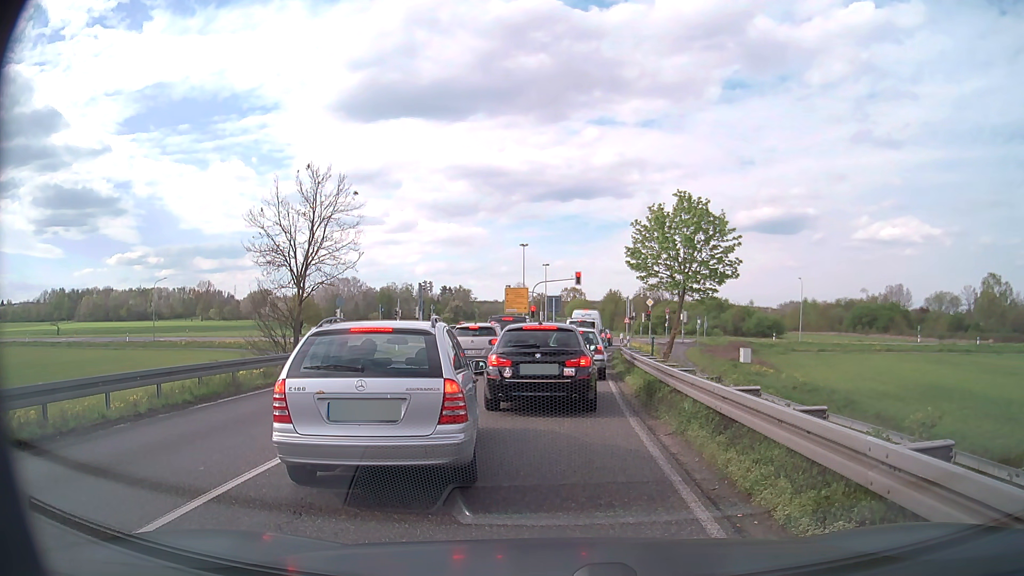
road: primary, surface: asphalt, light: Day
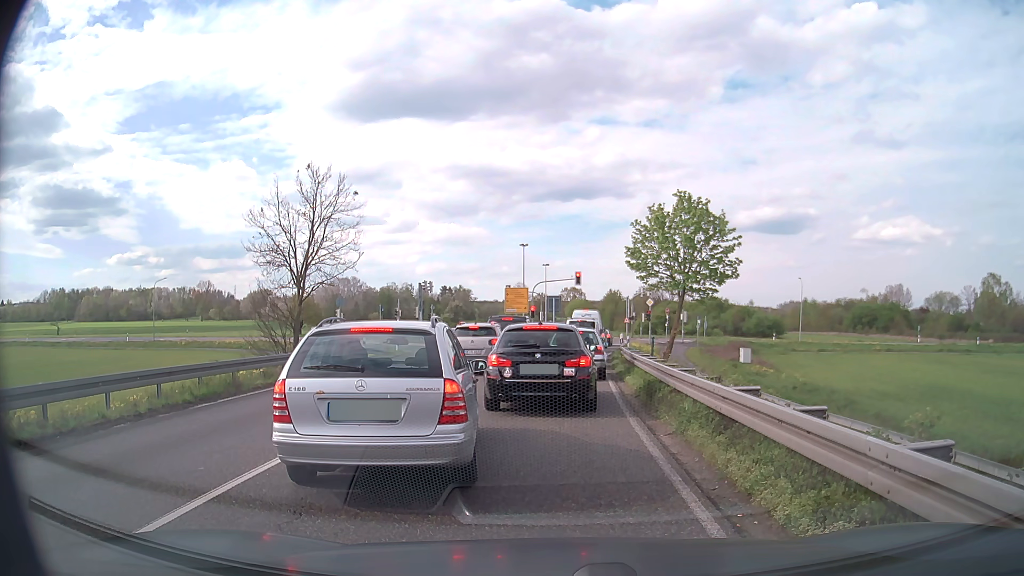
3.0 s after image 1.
(0.0, 0.0) m; 0°
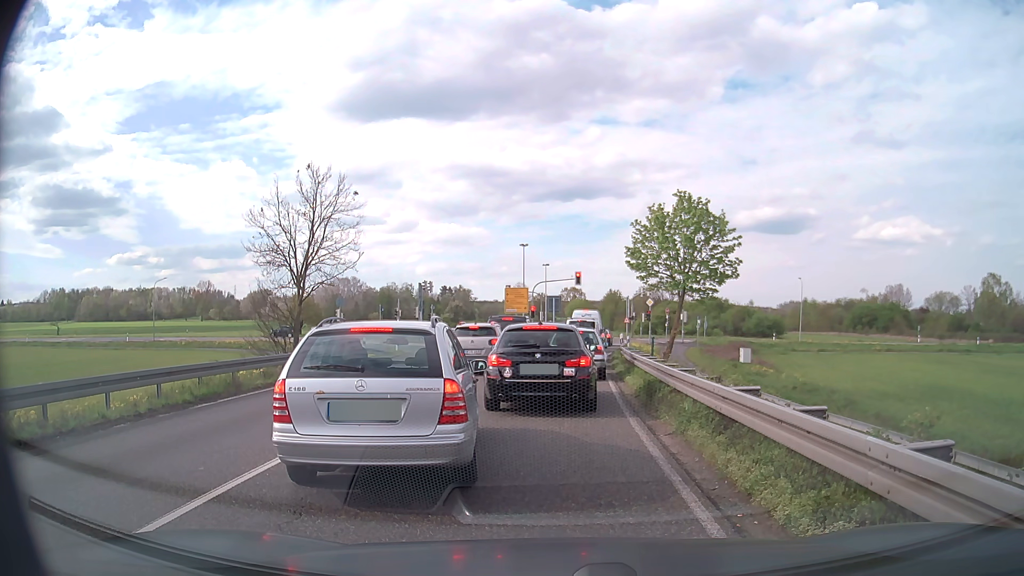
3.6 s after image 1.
(0.0, 0.0) m; 0°
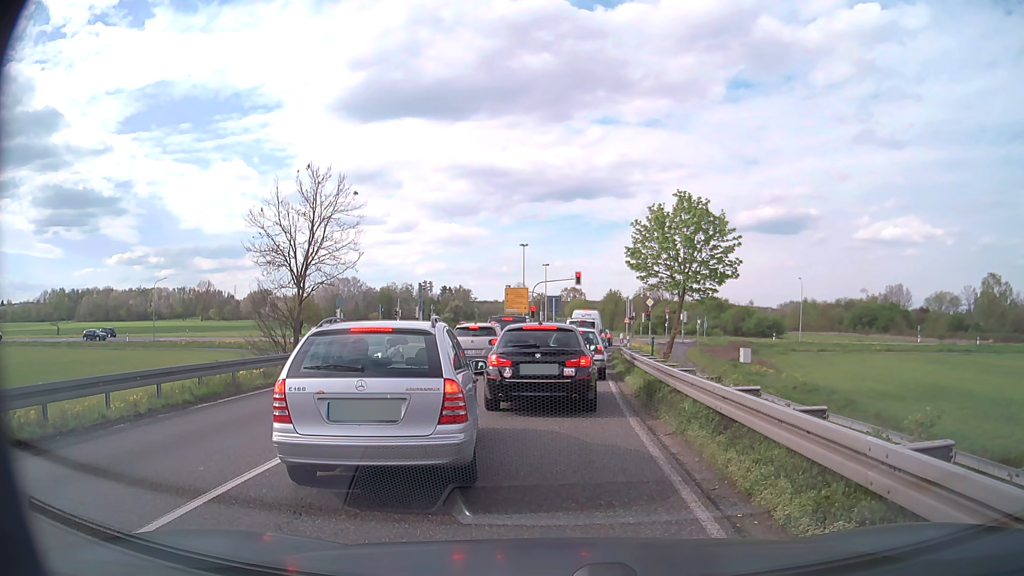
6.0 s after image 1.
(0.0, 0.0) m; 0°
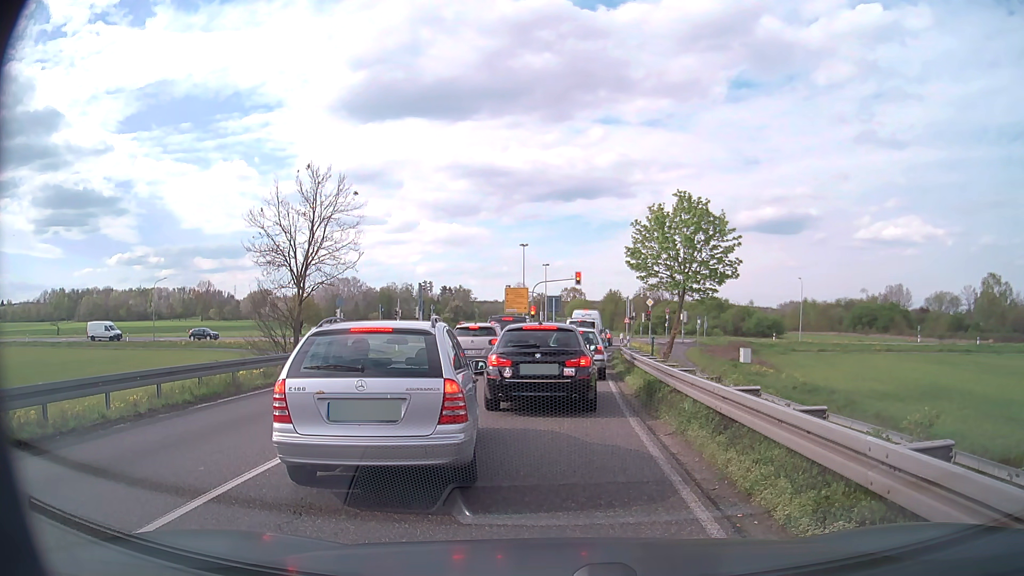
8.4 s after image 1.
(0.0, 0.0) m; 0°
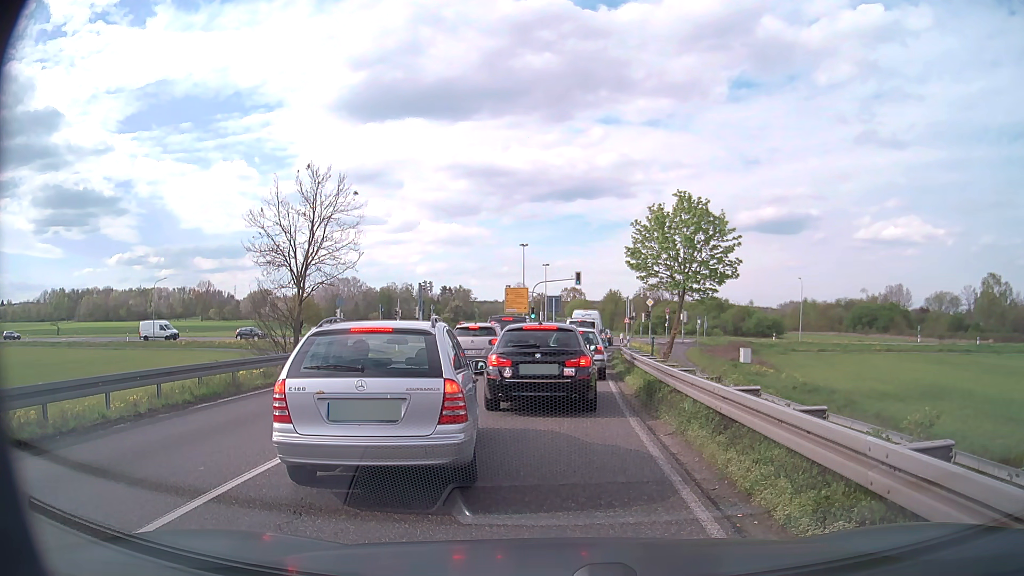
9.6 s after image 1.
(0.0, 0.0) m; 0°
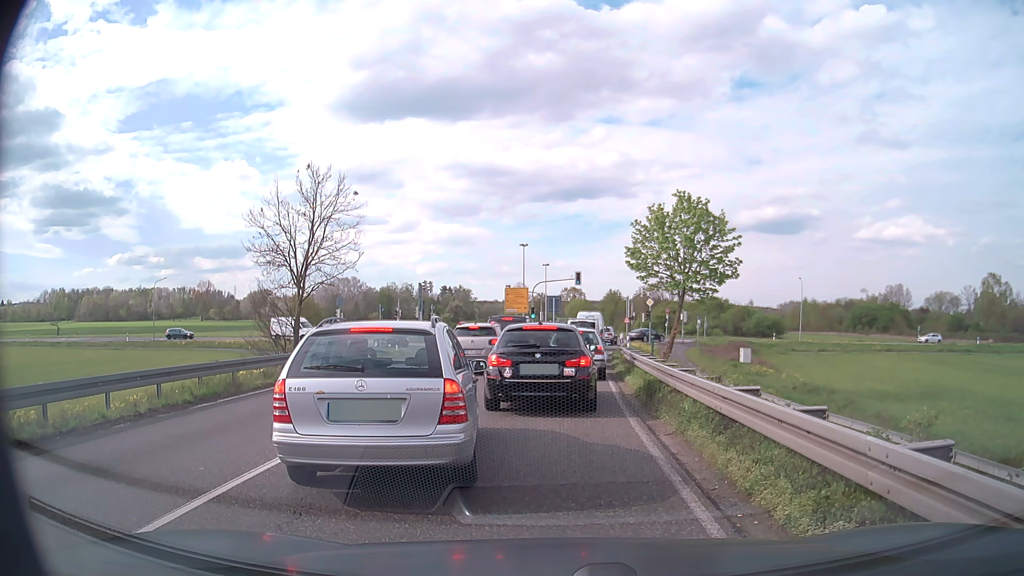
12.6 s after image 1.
(0.0, 0.0) m; 0°
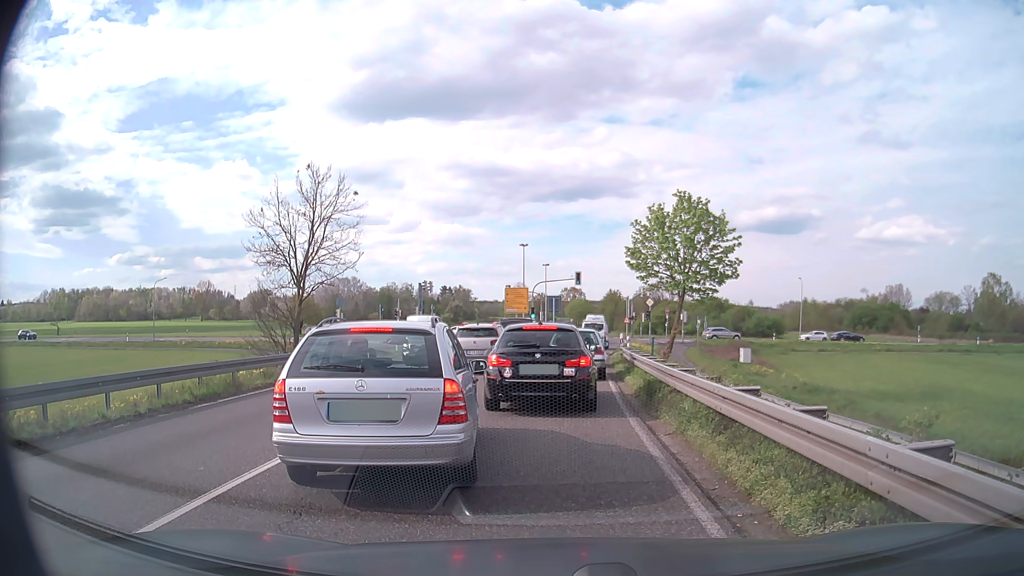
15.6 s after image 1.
(0.0, 0.0) m; 0°
(0, +10) (0, +20) (+1, +30) (+2, +40) (+3, +50) (+4, +60) (+5, +70) (+5, +80) (+5, +90) (+5, +100) m
